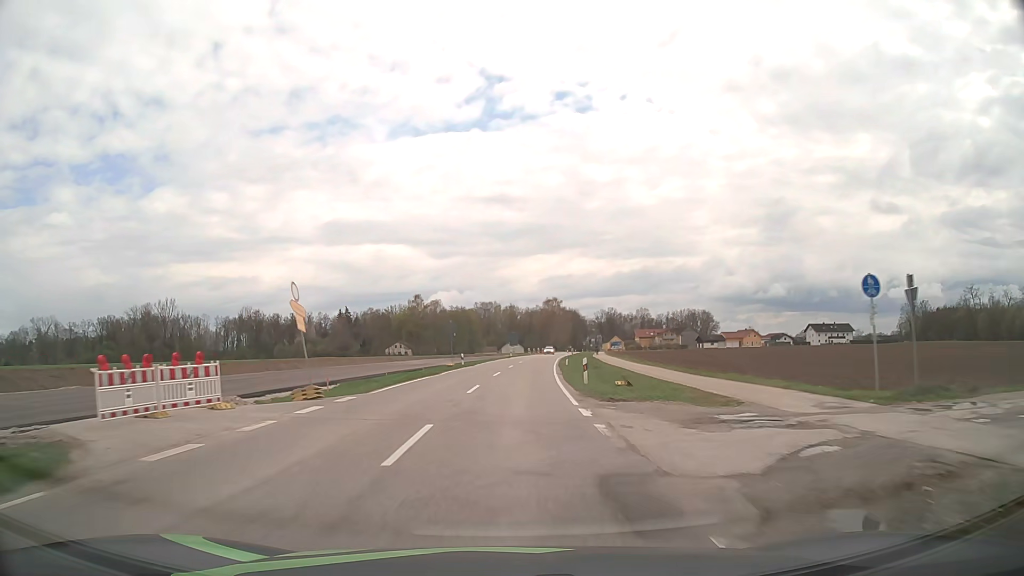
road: tertiary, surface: asphalt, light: Day
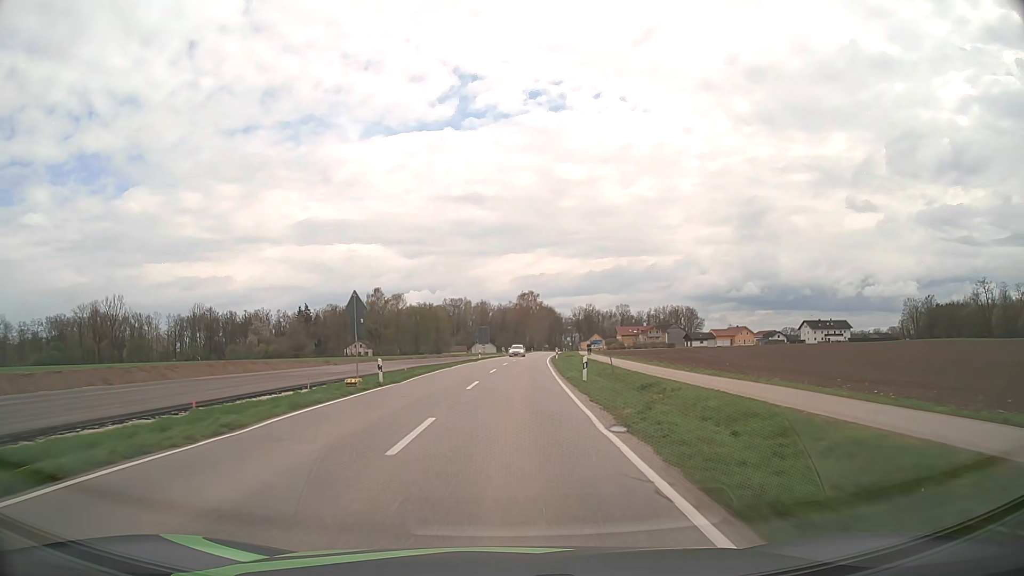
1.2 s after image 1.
(+0.4, +23.5) m; +2°
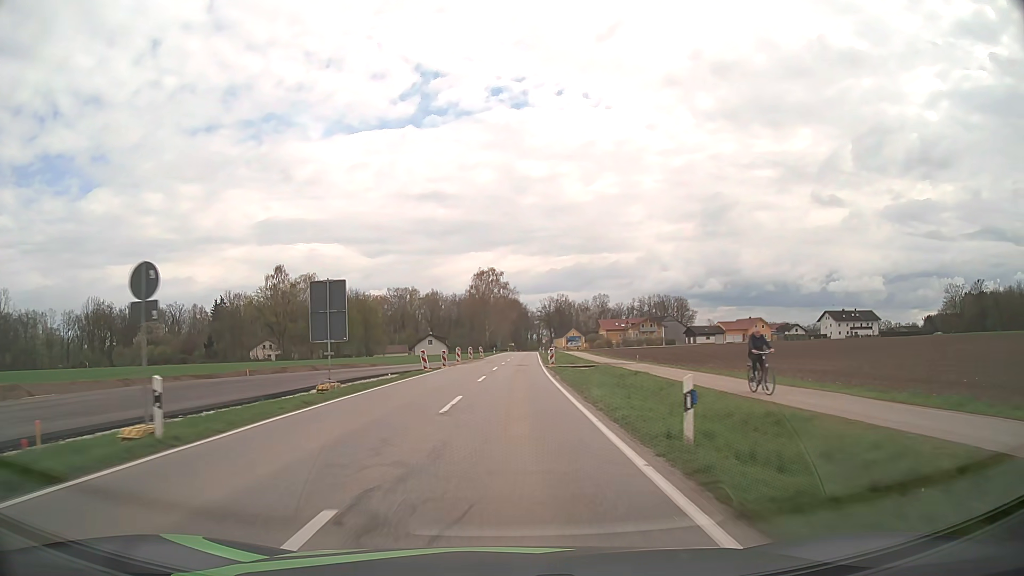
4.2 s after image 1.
(+2.0, +55.7) m; +3°
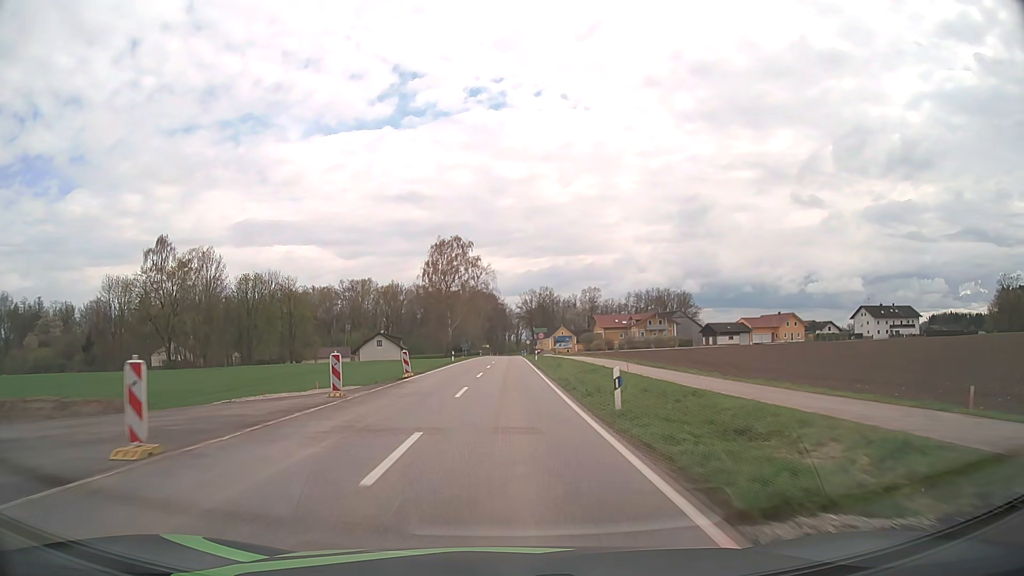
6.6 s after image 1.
(+0.7, +42.8) m; +2°
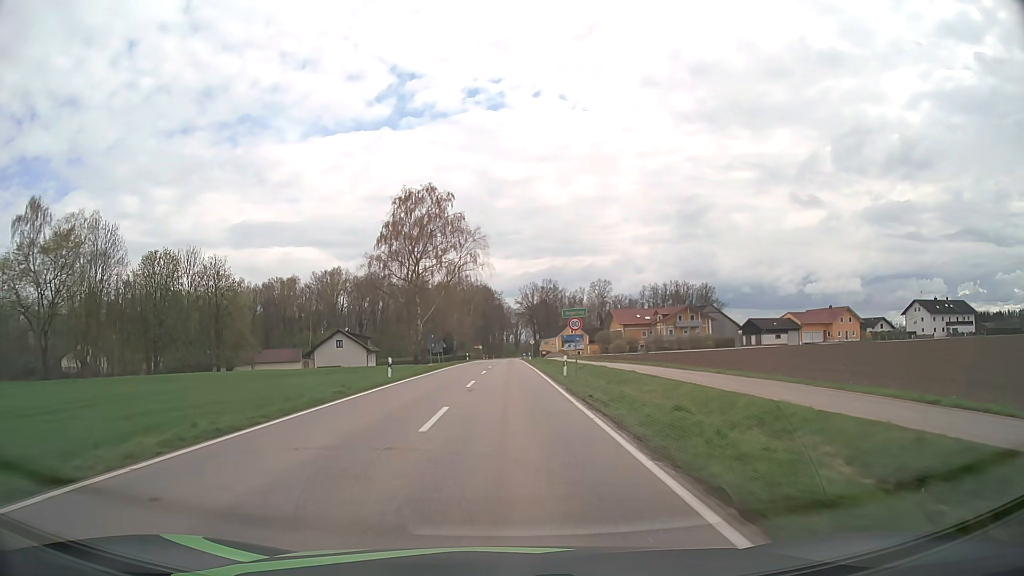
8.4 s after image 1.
(+0.1, +32.1) m; 0°
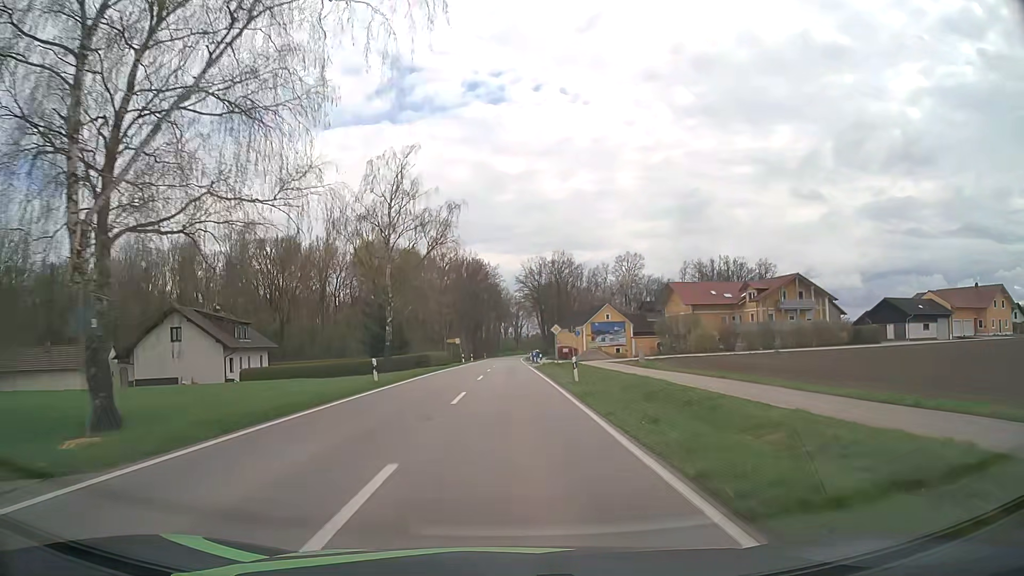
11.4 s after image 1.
(+0.1, +55.3) m; 0°
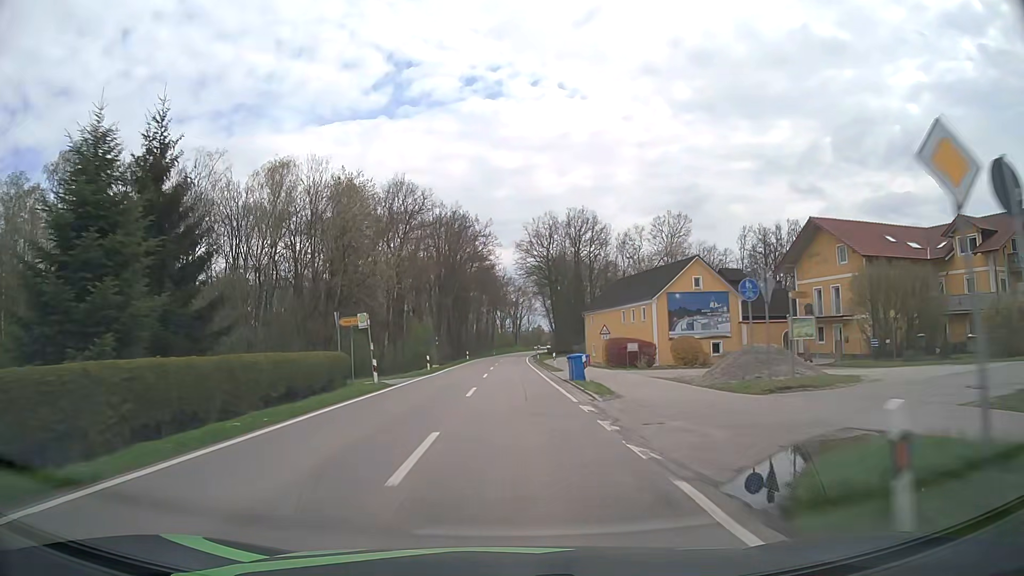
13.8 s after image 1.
(-0.1, +46.5) m; 0°
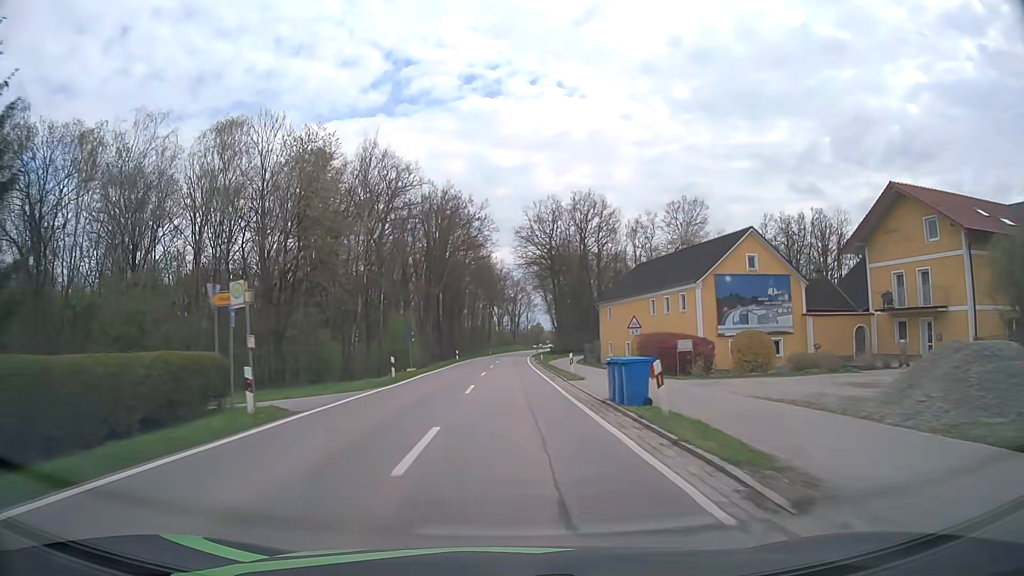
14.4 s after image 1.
(0.0, +11.9) m; 0°
